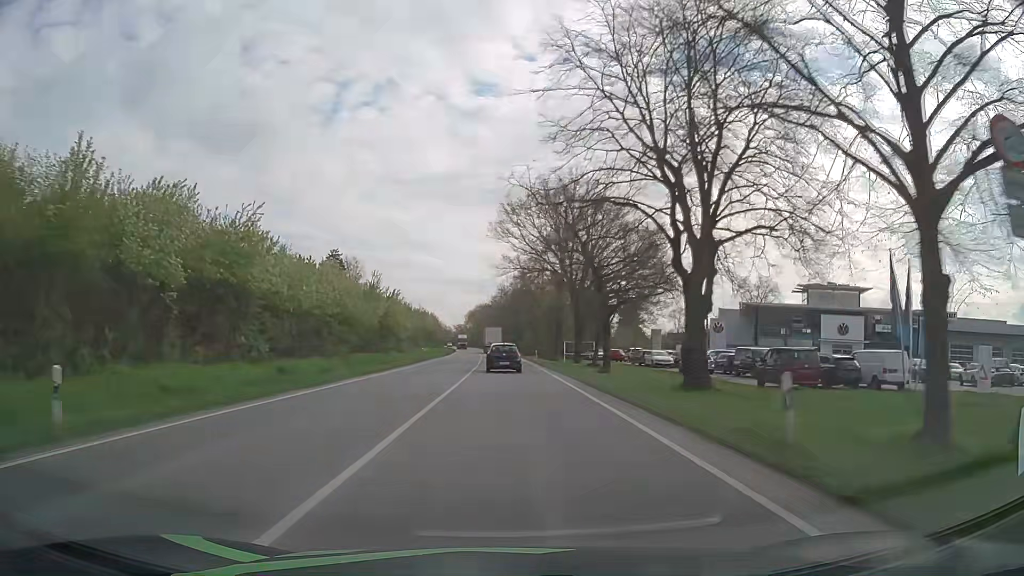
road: primary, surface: asphalt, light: Day
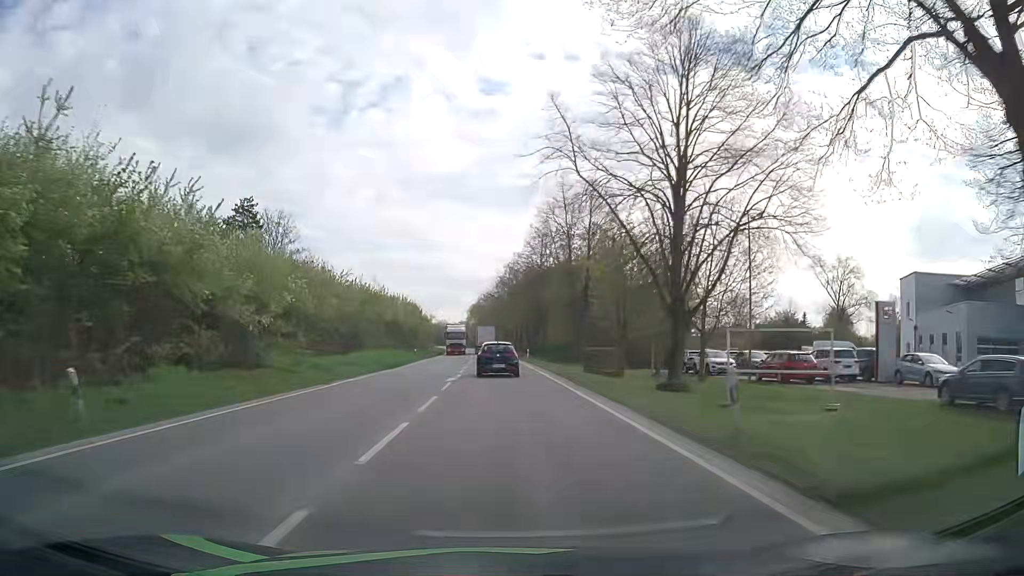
(-0.3, +48.7) m; -1°
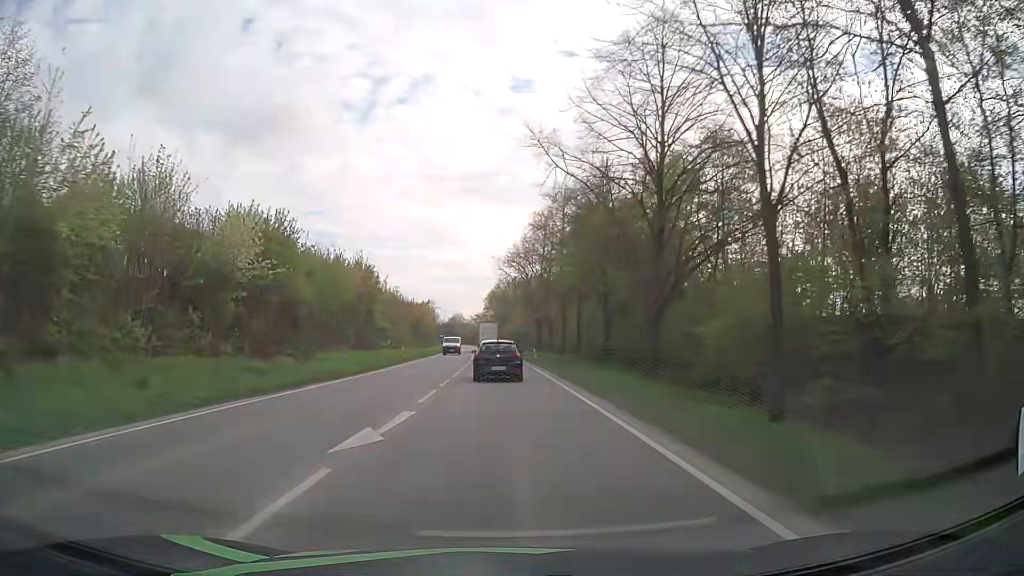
(-1.1, +58.5) m; -2°
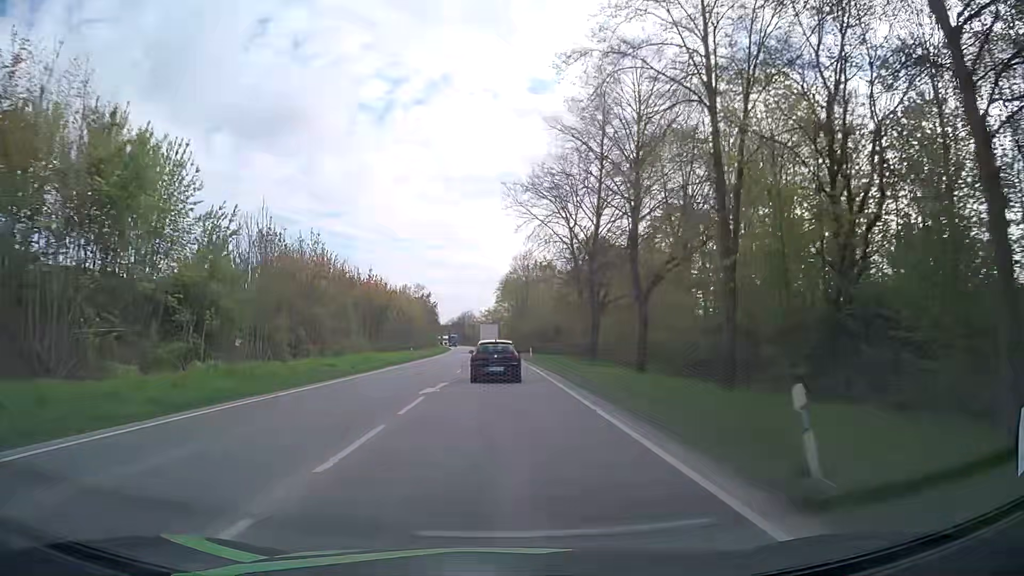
(-0.4, +43.7) m; -1°
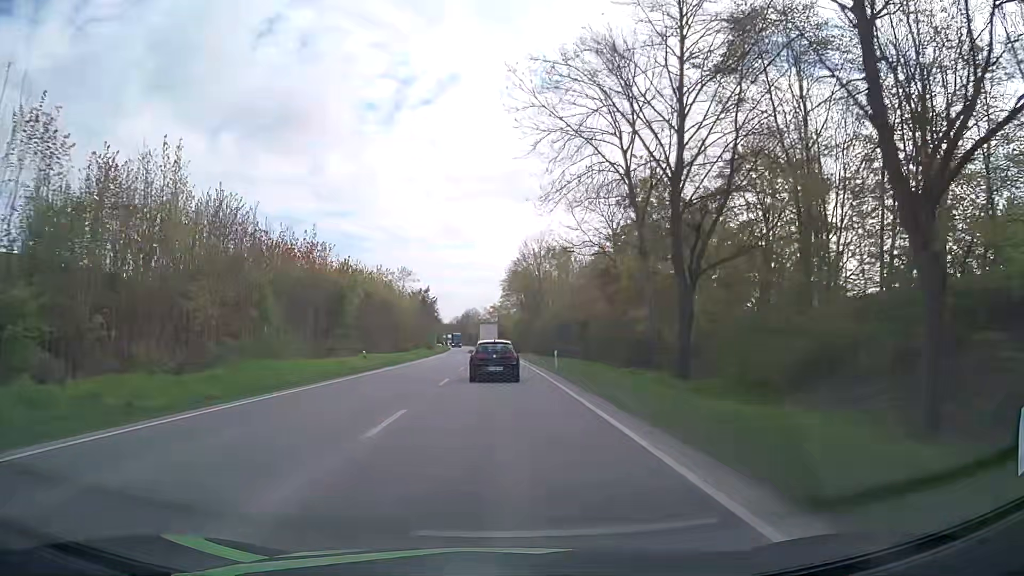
(-0.1, +21.2) m; -1°
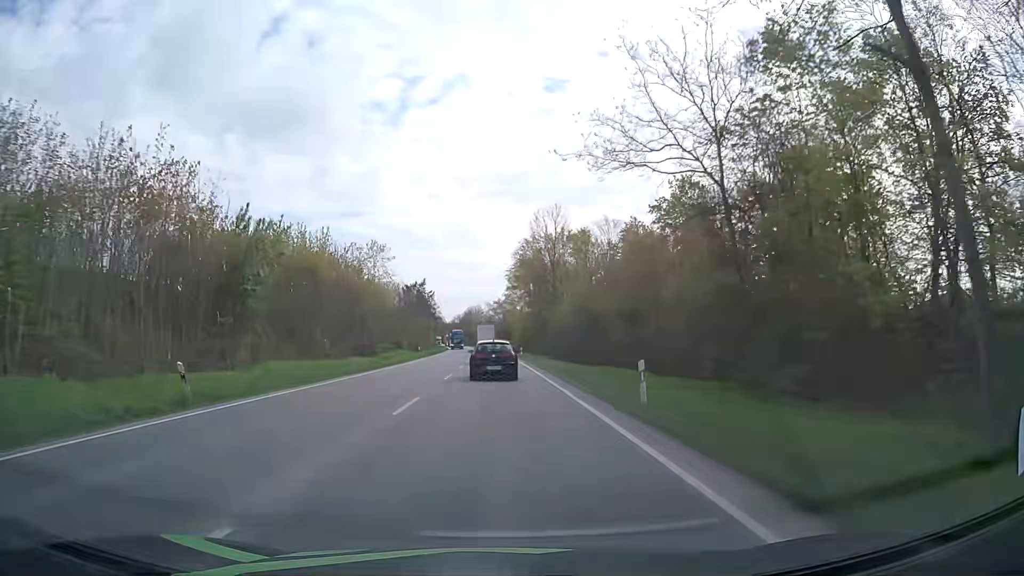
(0.0, +20.8) m; 0°
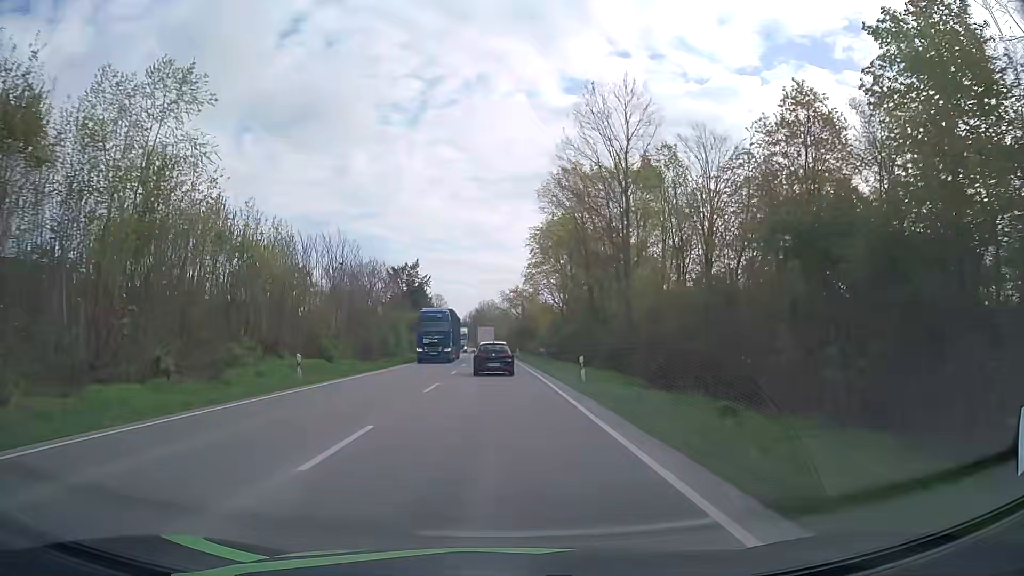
(-0.2, +41.1) m; -1°
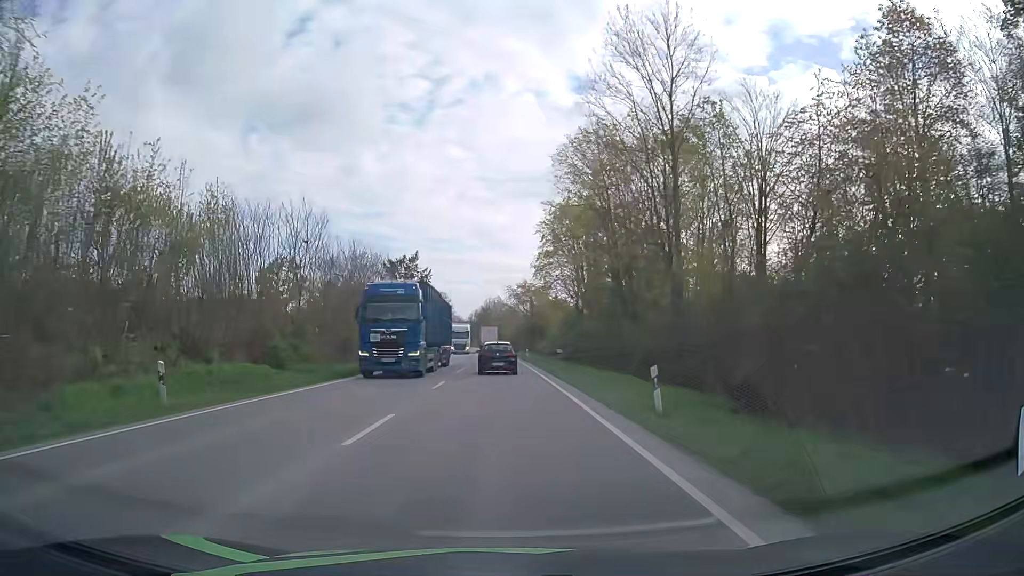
(0.0, +10.3) m; -1°
(0, +10) (0, +20) (0, +30) (0, +40) (-1, +50) (-1, +60) (-1, +70) (-1, +80) (-2, +90) (-2, +100) m
